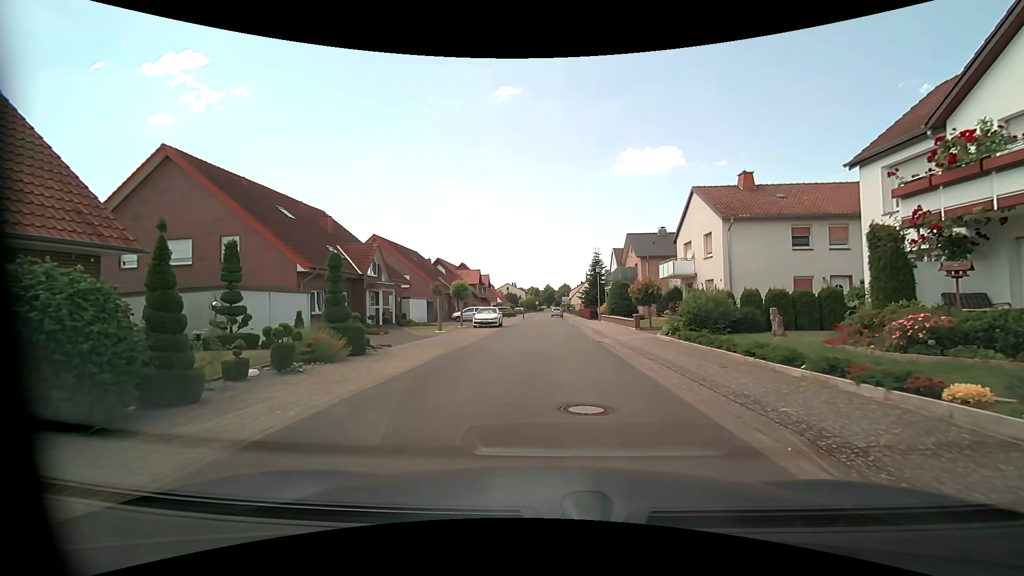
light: Day
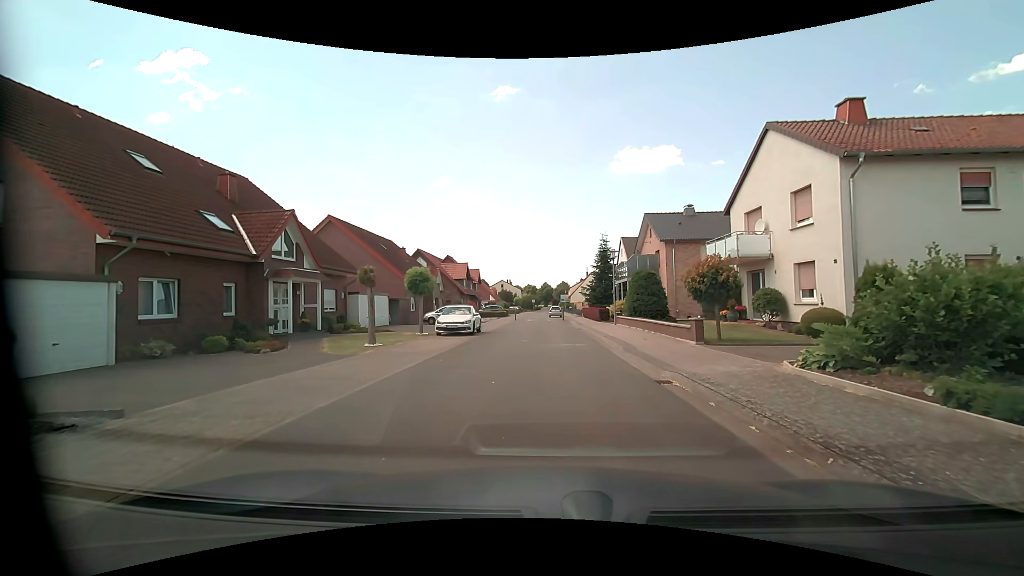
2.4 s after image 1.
(+0.1, +11.0) m; 0°
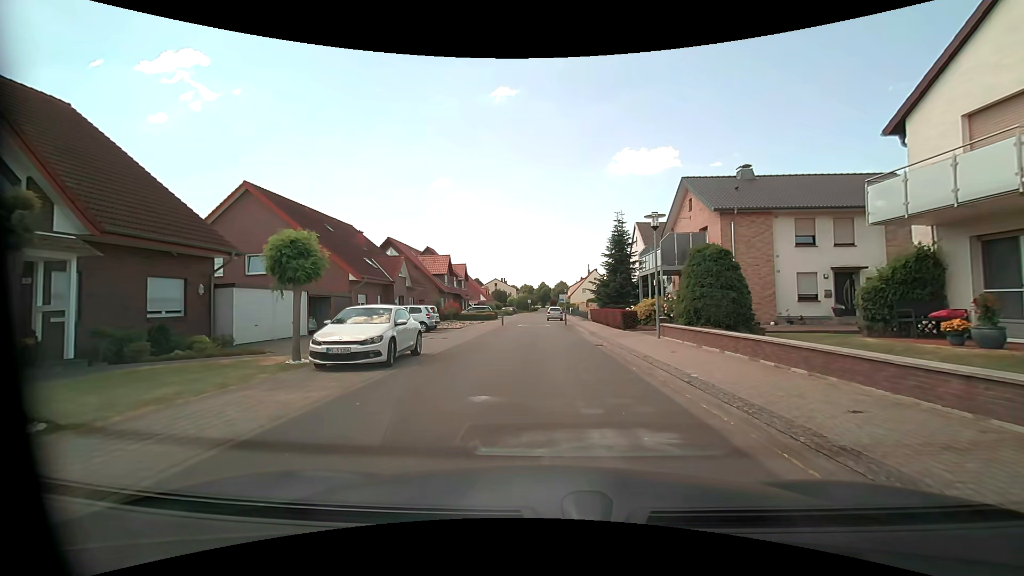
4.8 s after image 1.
(+0.1, +12.3) m; +1°
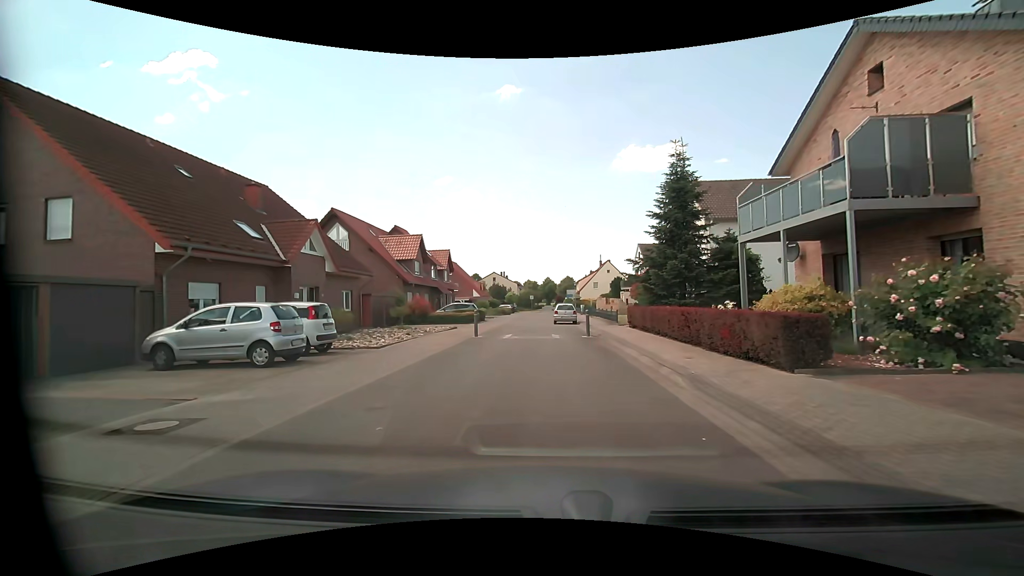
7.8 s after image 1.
(-0.2, +16.4) m; -1°
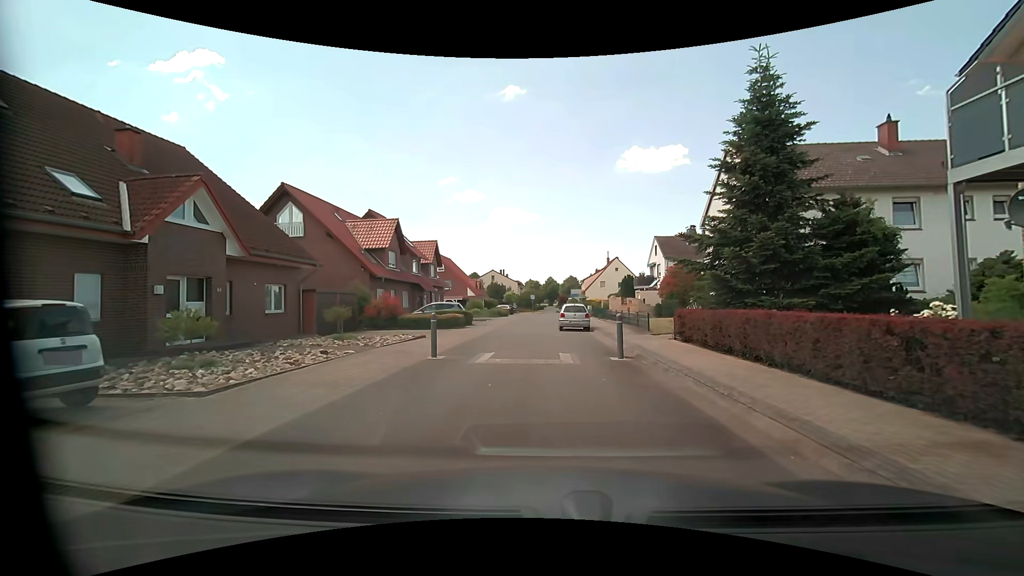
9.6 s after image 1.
(-0.1, +8.3) m; 0°
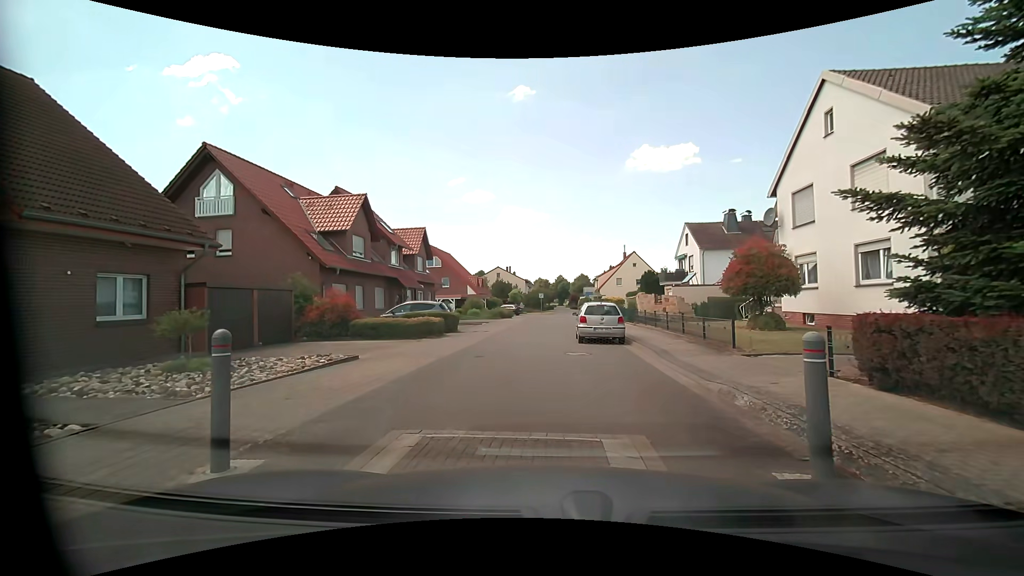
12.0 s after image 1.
(-0.1, +8.6) m; -1°
